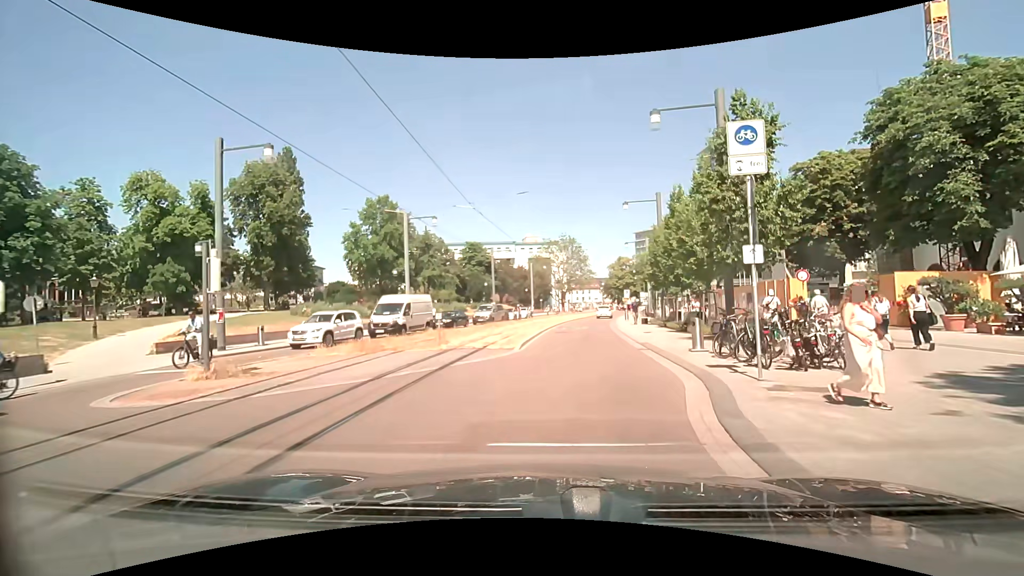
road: residential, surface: asphalt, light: Day
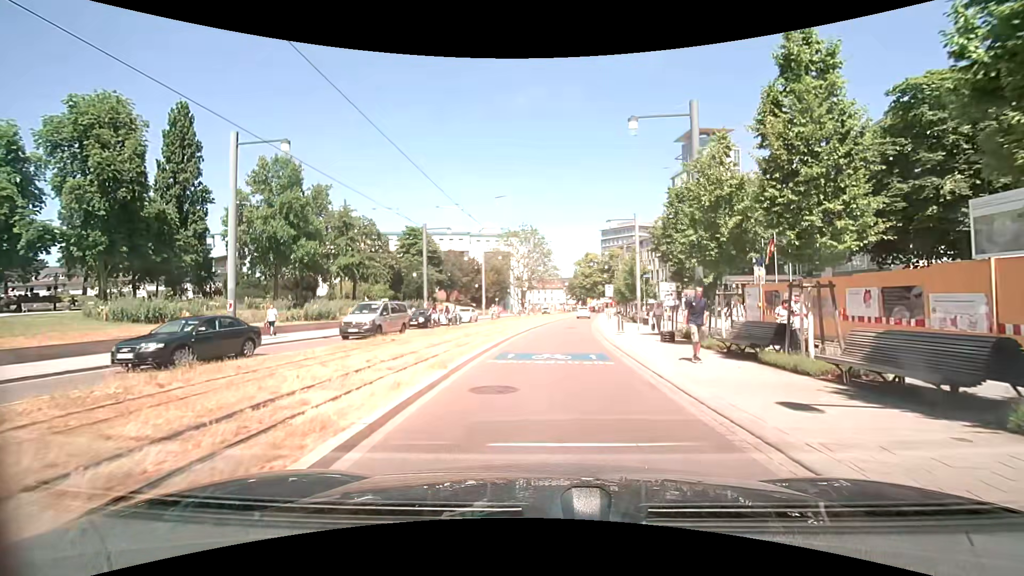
(+0.9, +18.0) m; +4°
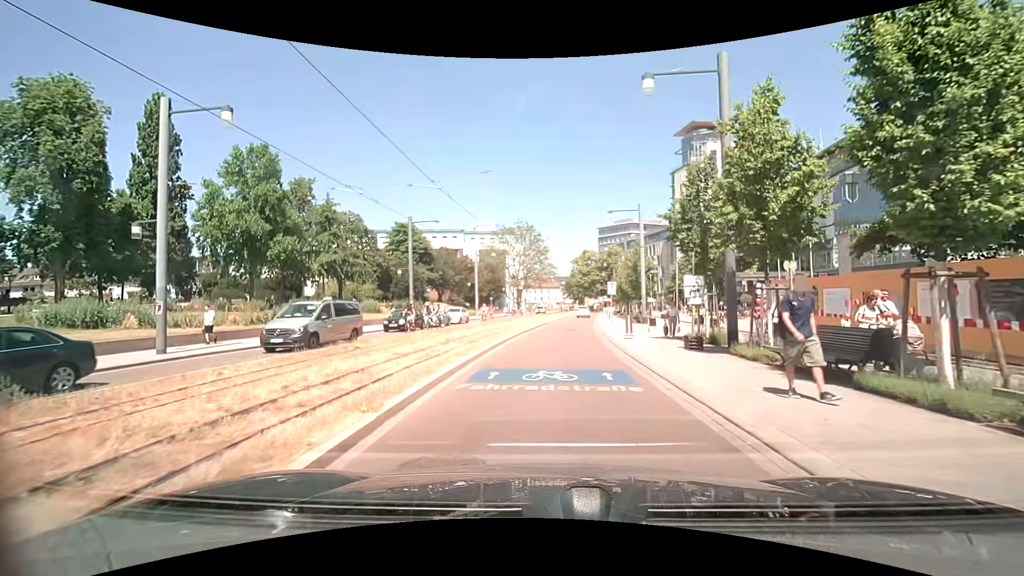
(0.0, +3.8) m; 0°
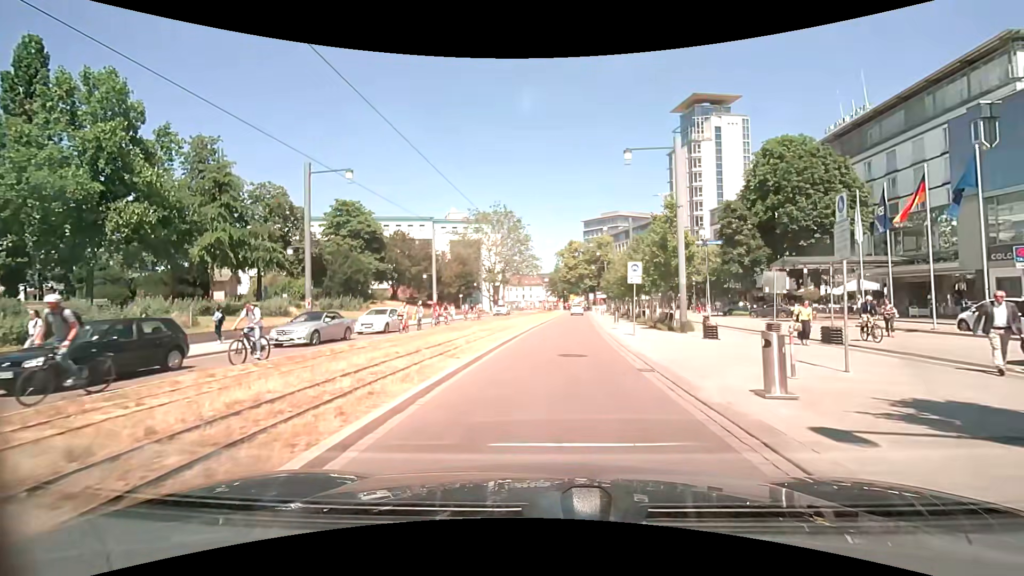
(+0.5, +16.1) m; +2°
(0, +10) (+1, +20) (+1, +30) (+2, +40) (+3, +50) (+4, +60) (+5, +70) (+5, +80) (+6, +90) (+7, +100) m
